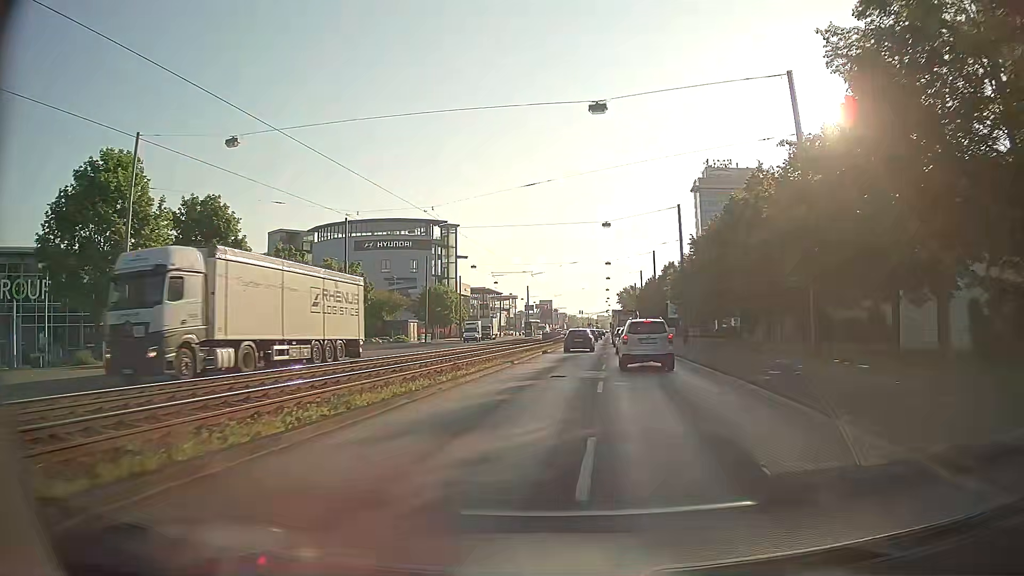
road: primary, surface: asphalt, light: Day
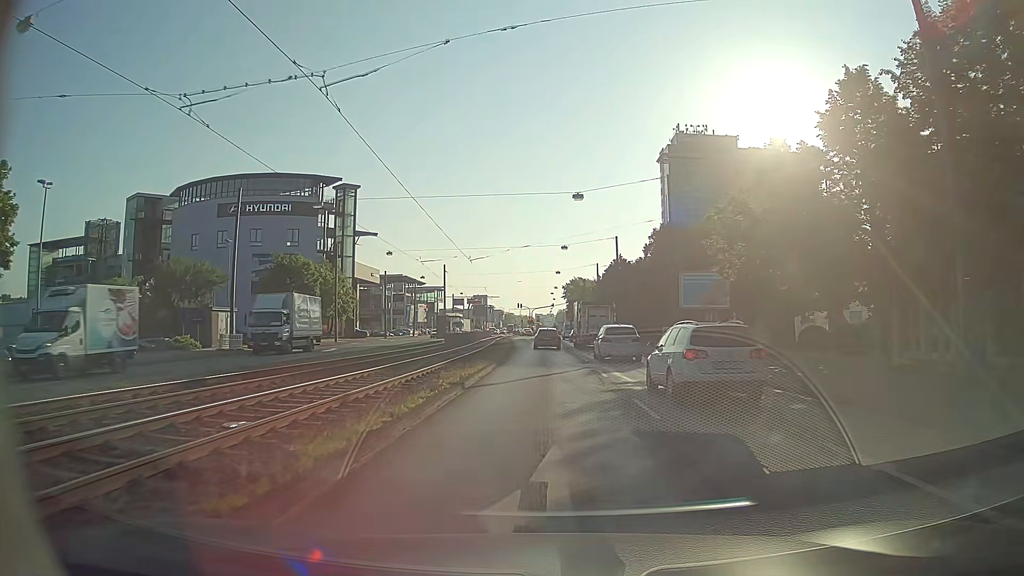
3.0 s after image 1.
(+1.8, +40.4) m; +5°
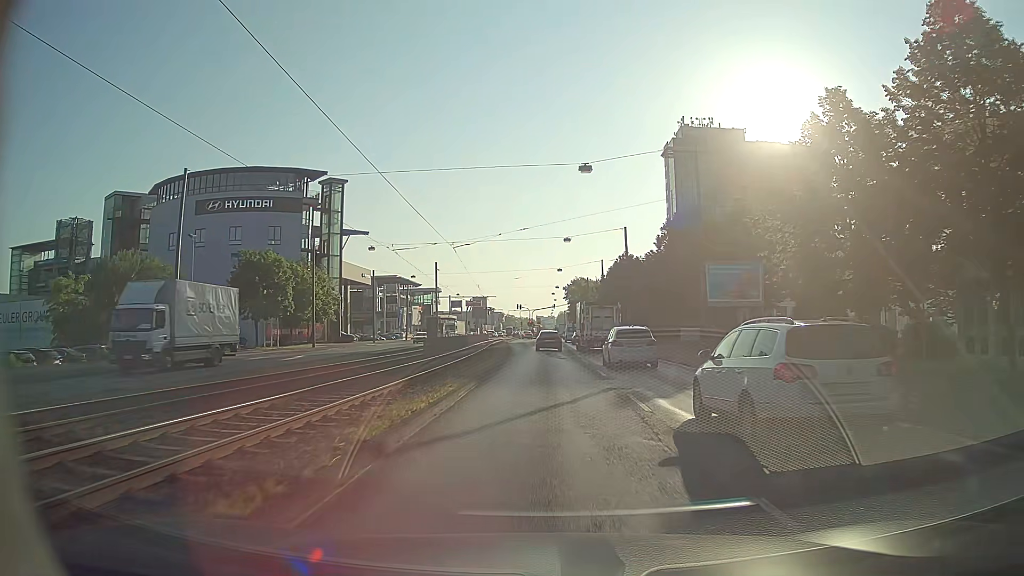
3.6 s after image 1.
(0.0, +7.7) m; 0°
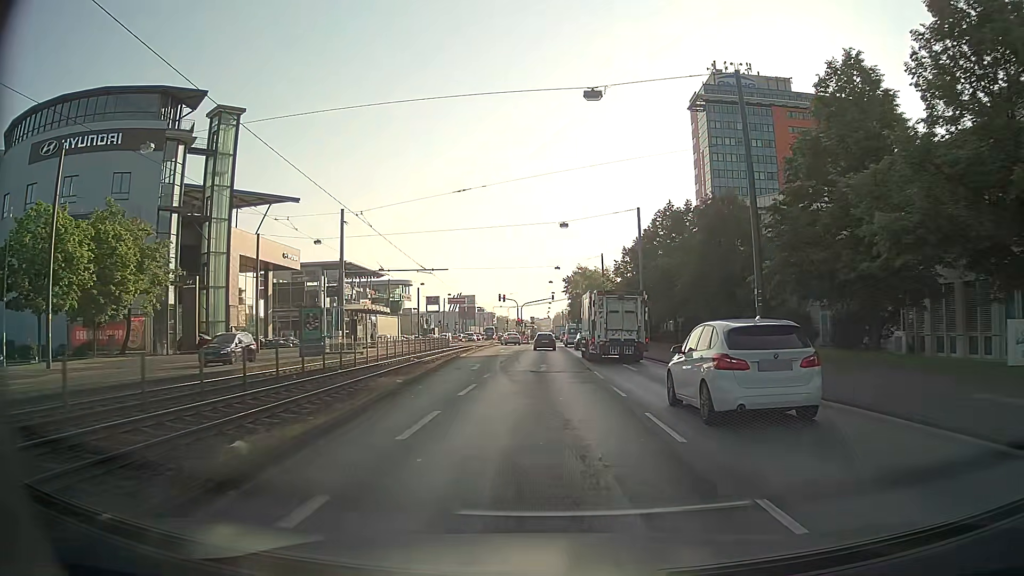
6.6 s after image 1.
(0.0, +39.3) m; 0°
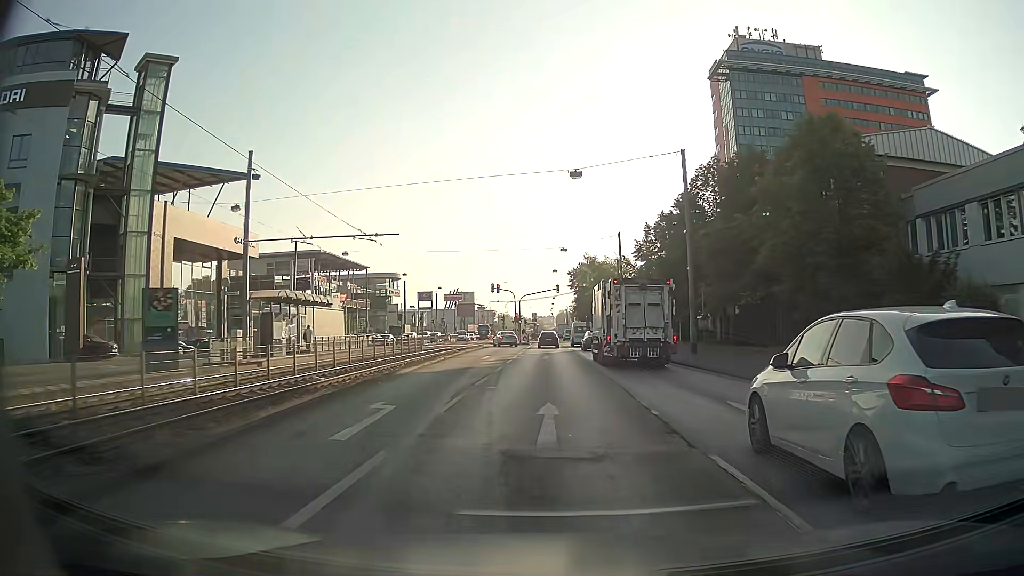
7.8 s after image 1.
(0.0, +16.5) m; 0°
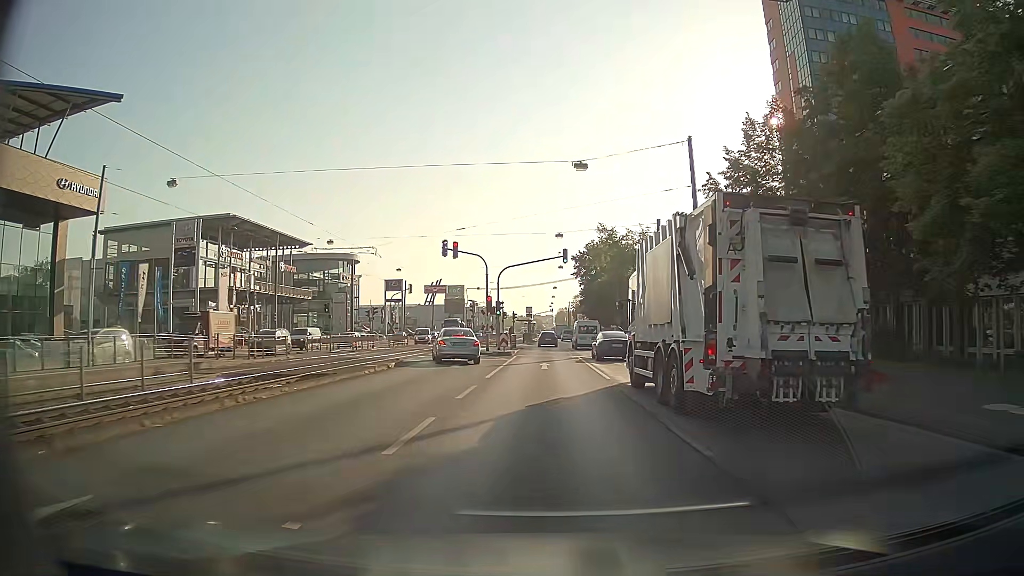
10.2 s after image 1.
(+0.1, +33.7) m; 0°
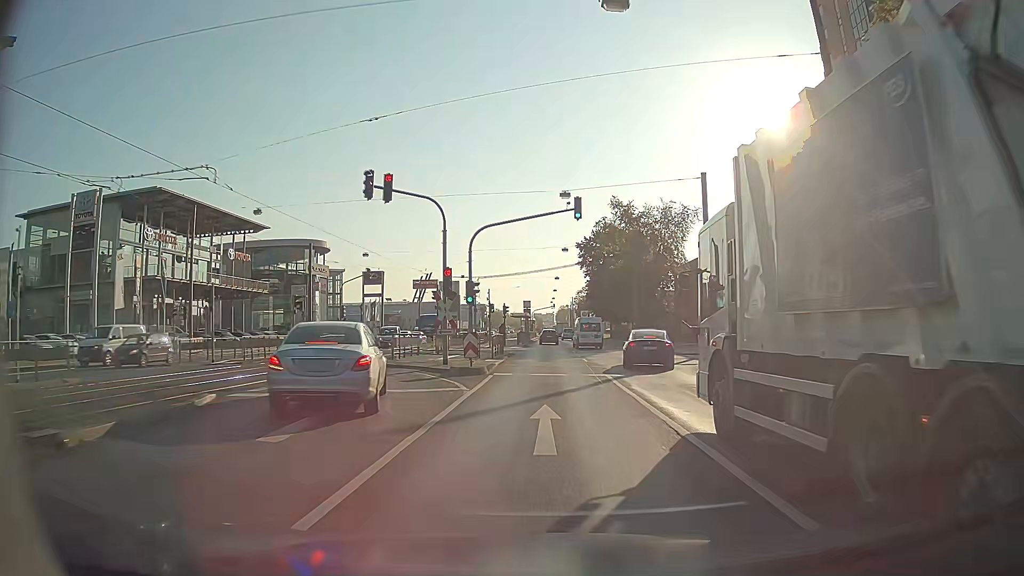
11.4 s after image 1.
(+0.1, +17.0) m; +1°
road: primary_link
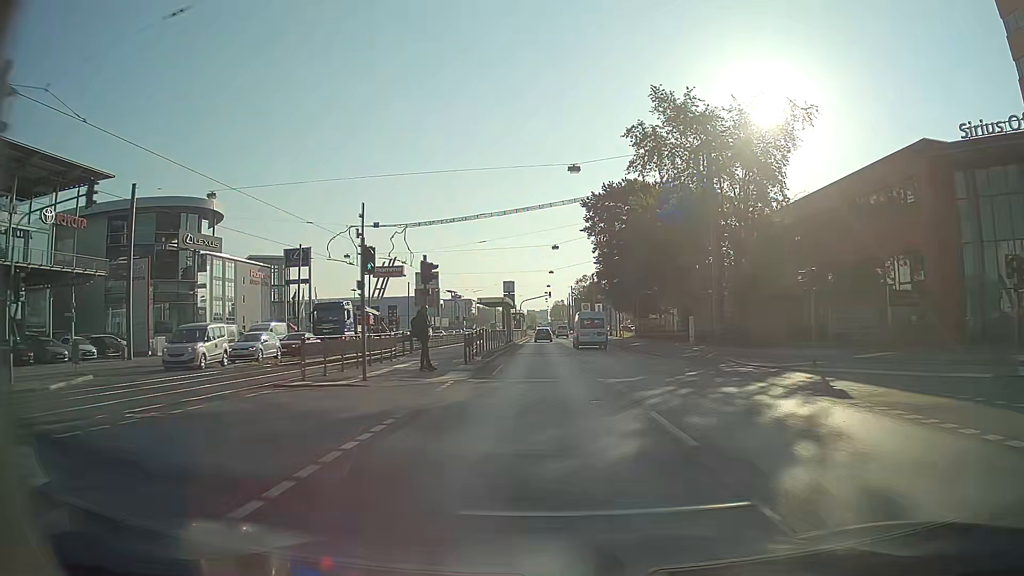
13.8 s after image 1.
(0.0, +34.4) m; 0°
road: primary
(0, +10) (0, +20) (0, +30) (0, +40) (0, +50) (0, +60) (0, +70) (0, +80) (0, +90) (-1, +100) m
